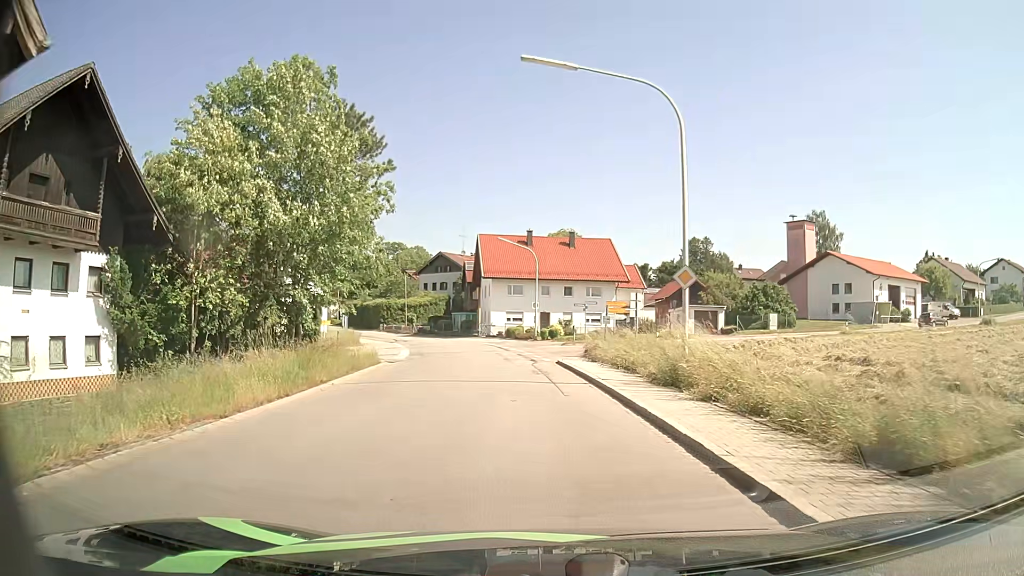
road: residential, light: Day
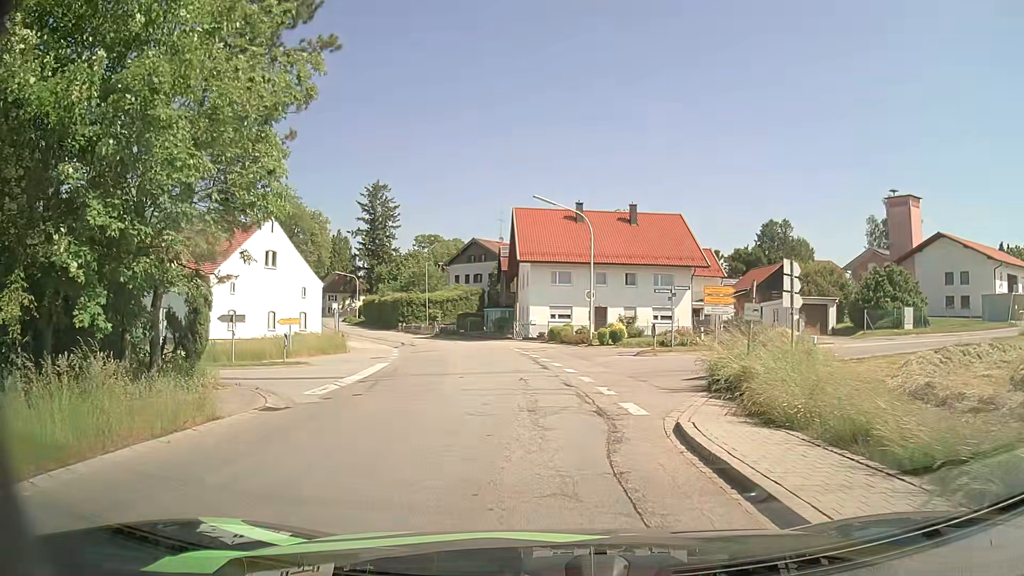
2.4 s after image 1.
(-0.5, +15.9) m; -4°
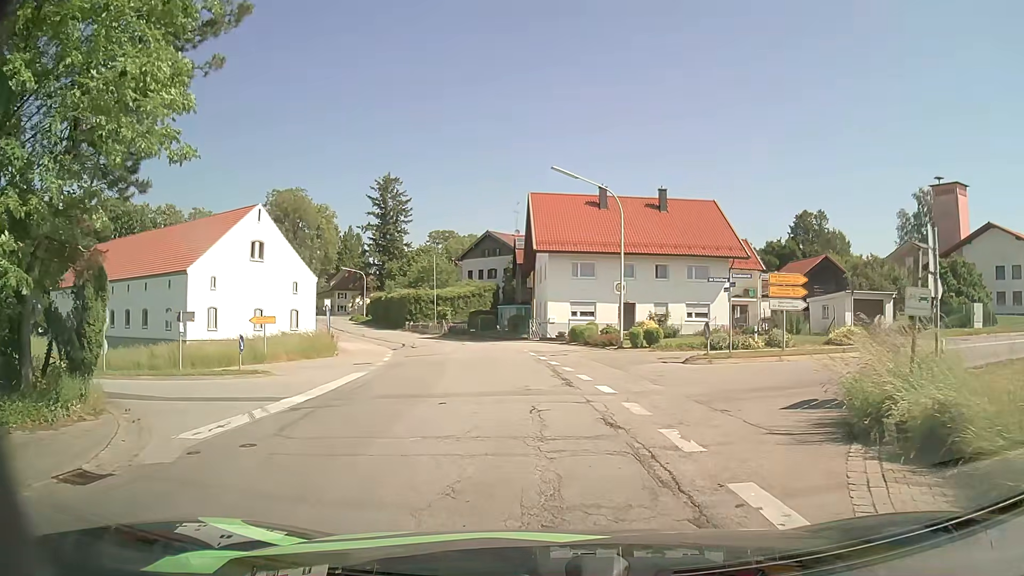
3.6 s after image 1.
(-0.1, +6.0) m; -1°
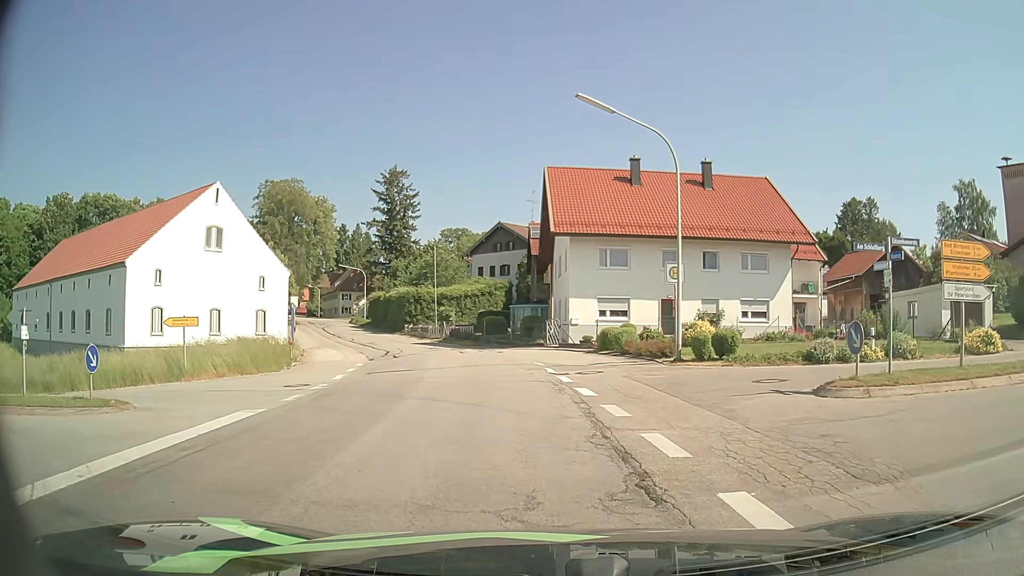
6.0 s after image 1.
(-0.2, +9.3) m; -3°
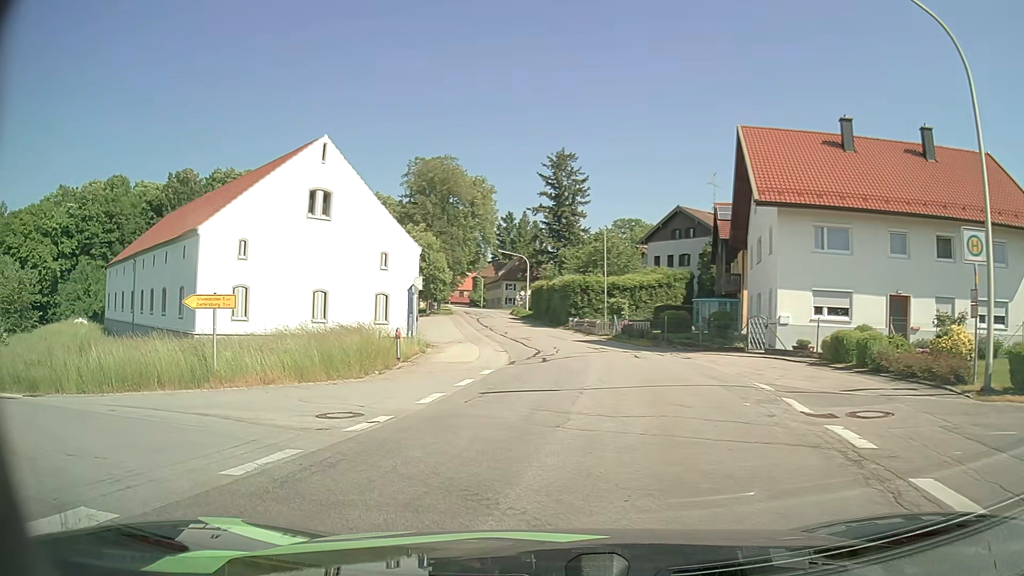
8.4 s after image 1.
(-0.6, +8.6) m; -13°
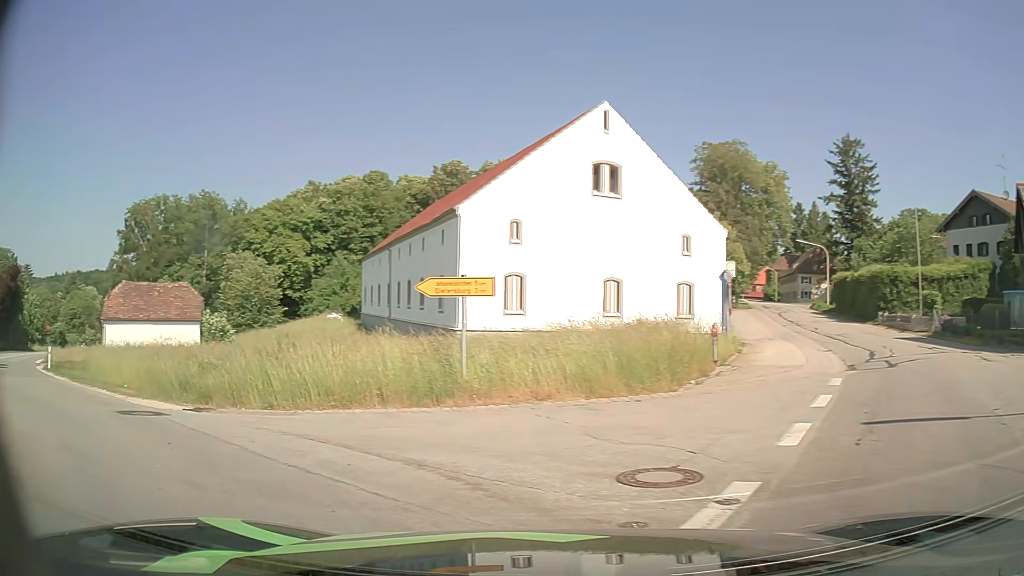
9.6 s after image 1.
(-0.9, +4.7) m; -24°
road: unclassified
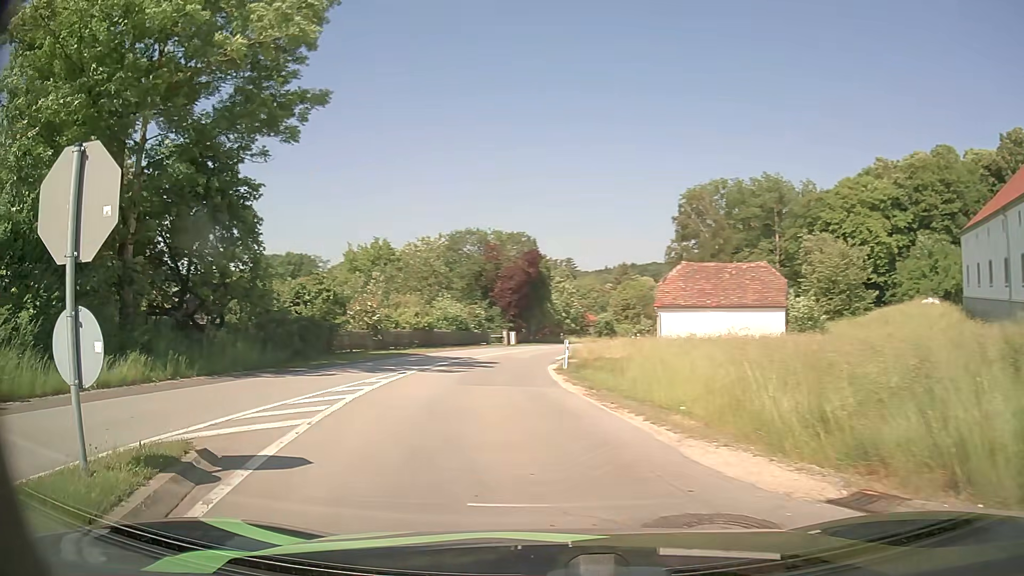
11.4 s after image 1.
(-3.3, +7.5) m; -48°
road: tertiary
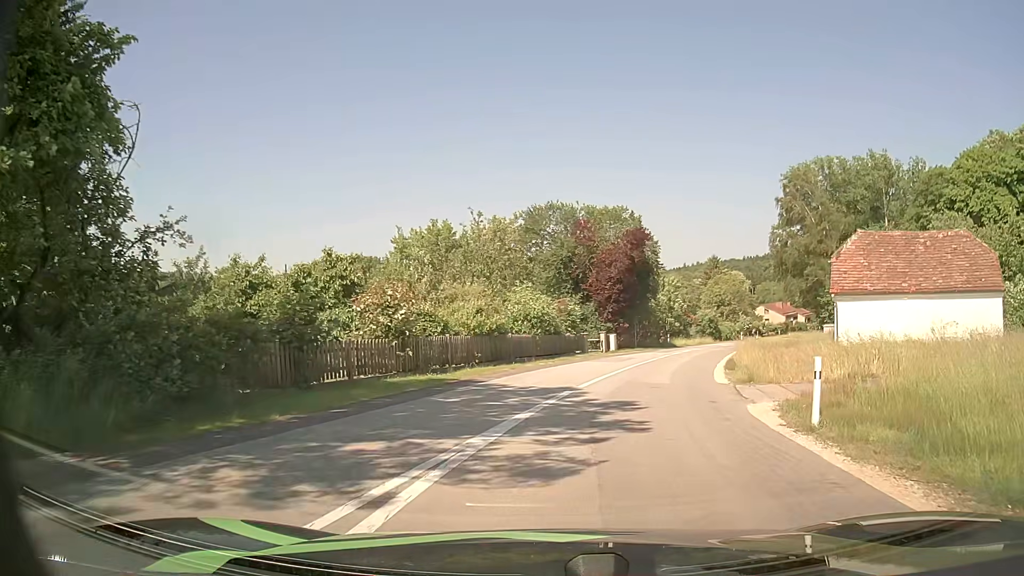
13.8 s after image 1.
(-2.2, +13.0) m; -8°
(+1, +10) (+3, +20) (+5, +29) (+8, +39) (+12, +48) (+16, +58) (+20, +67) (+24, +76) (+28, +85) (+32, +94) m
